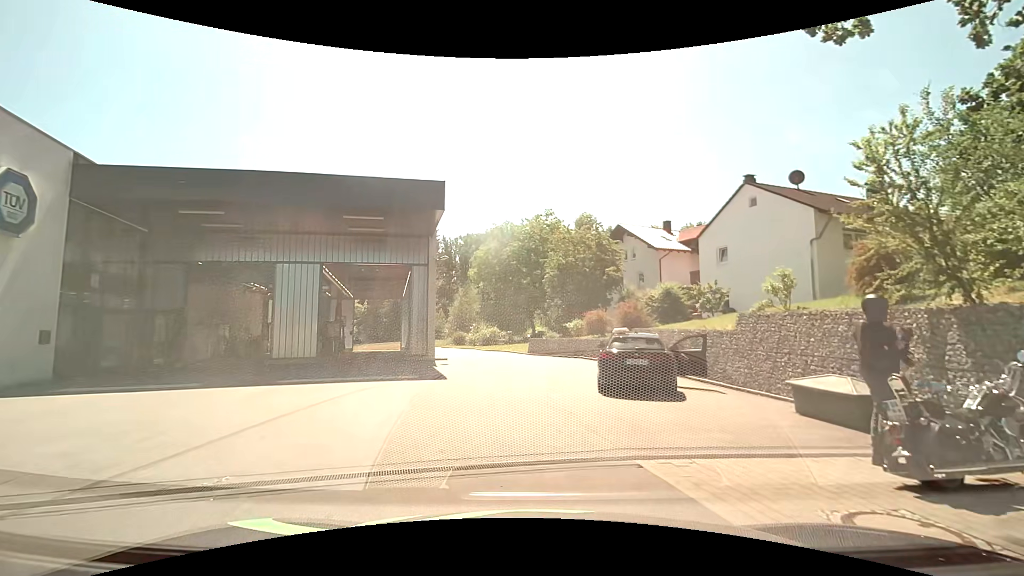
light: Day
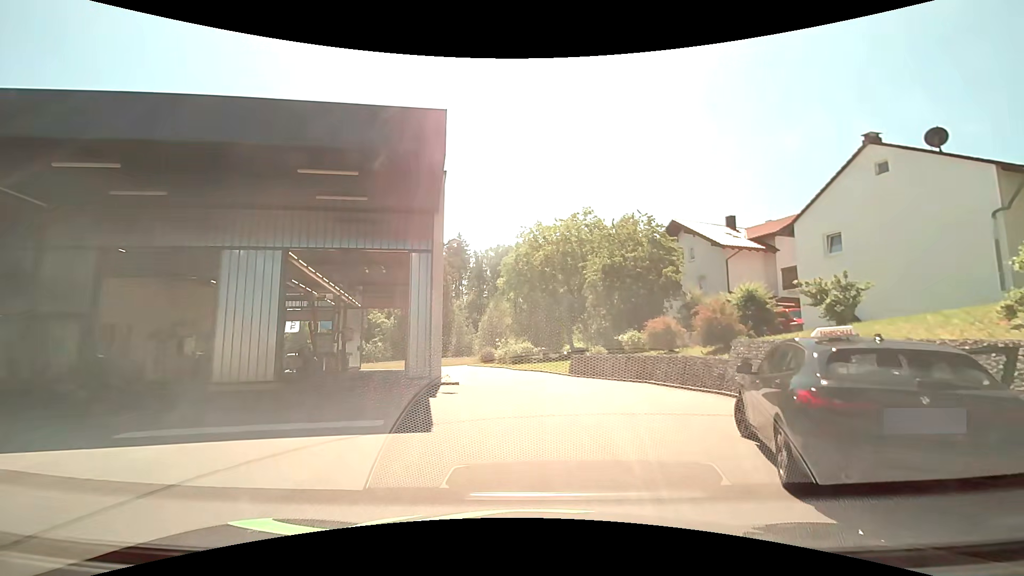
(-0.4, +7.1) m; -4°
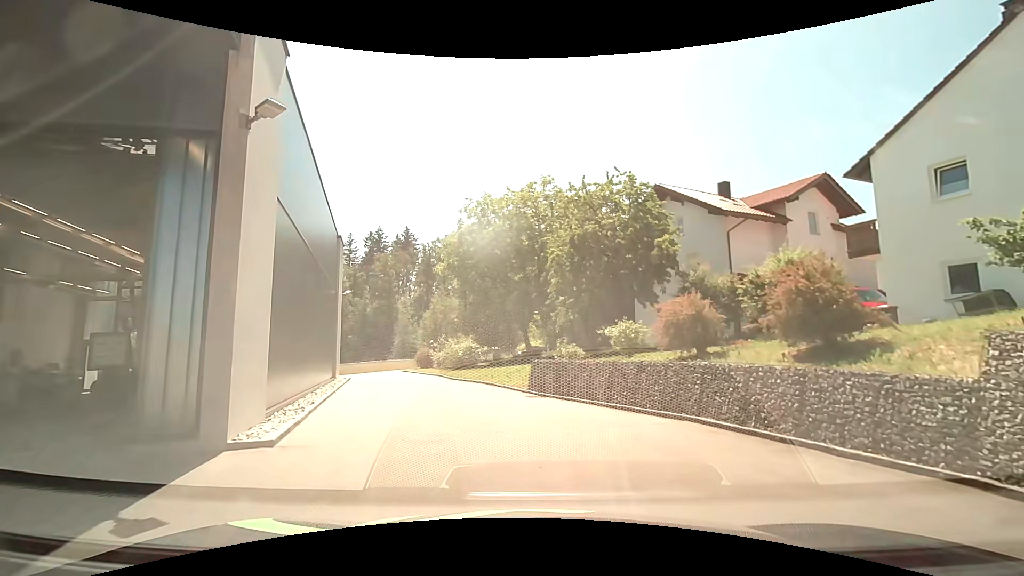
(+0.2, +9.7) m; +4°
